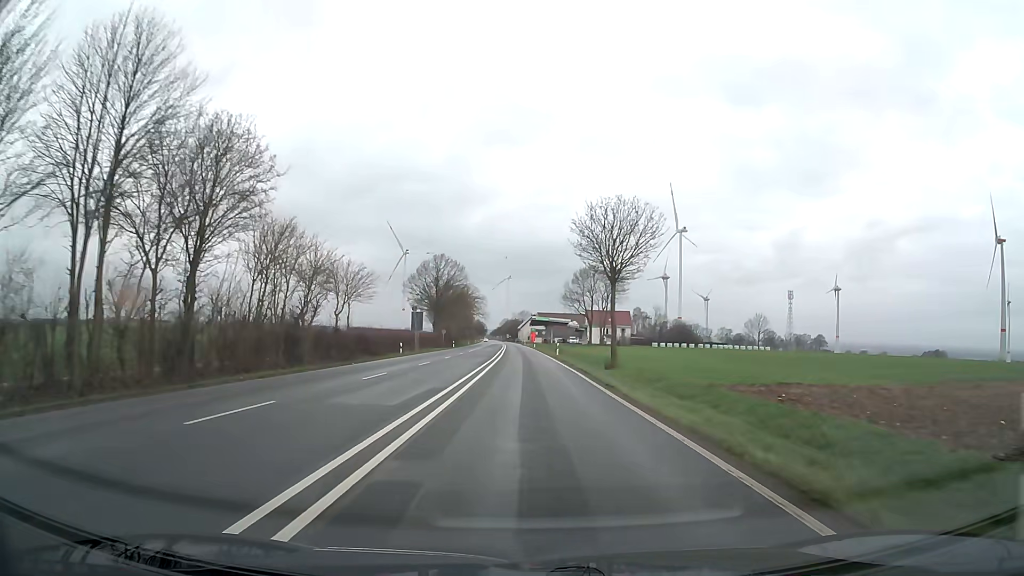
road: primary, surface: asphalt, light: Day
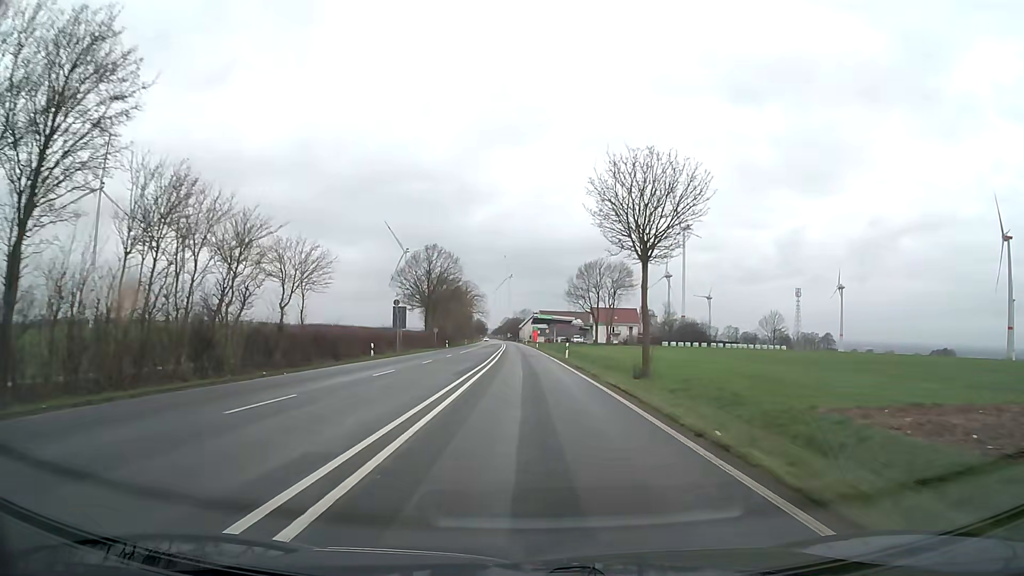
(0.0, +10.8) m; 0°
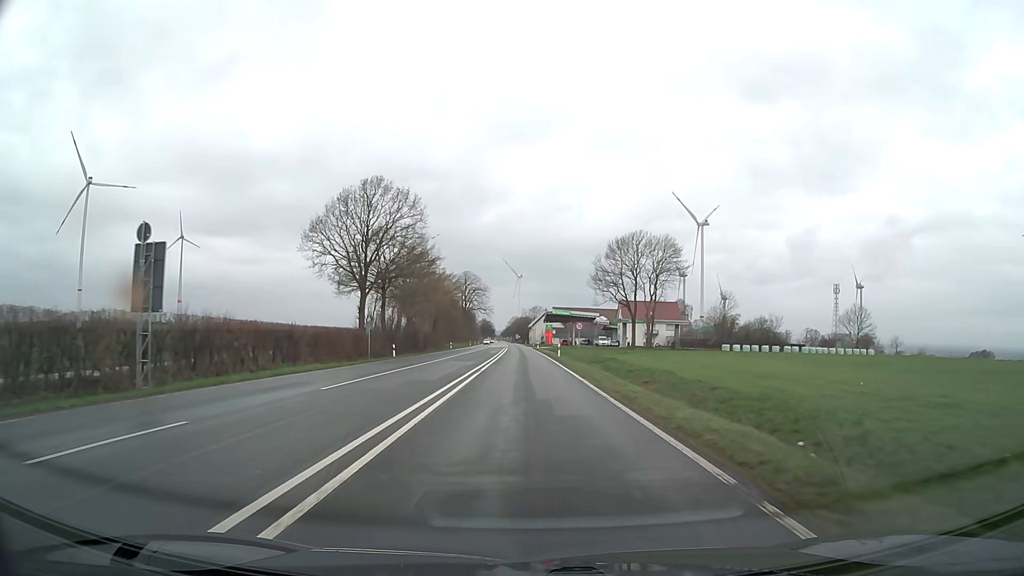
(-0.2, +43.1) m; -1°
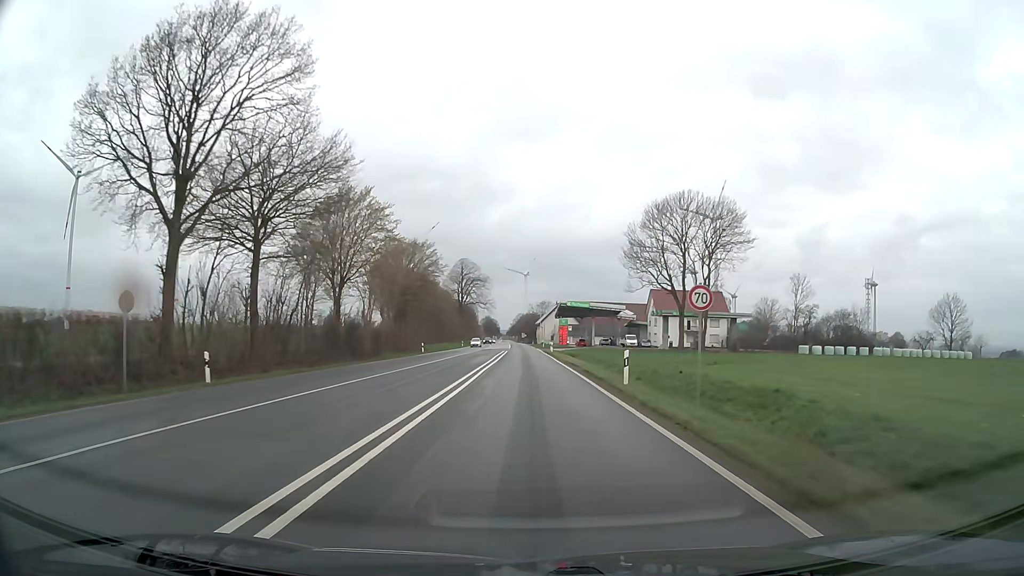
(-0.2, +32.3) m; -1°
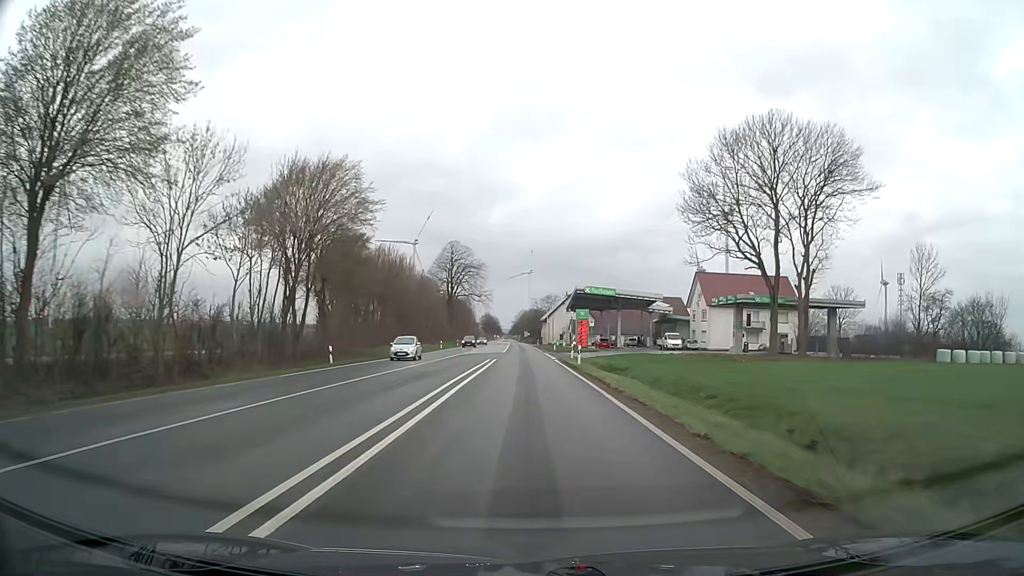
(-0.1, +32.2) m; 0°
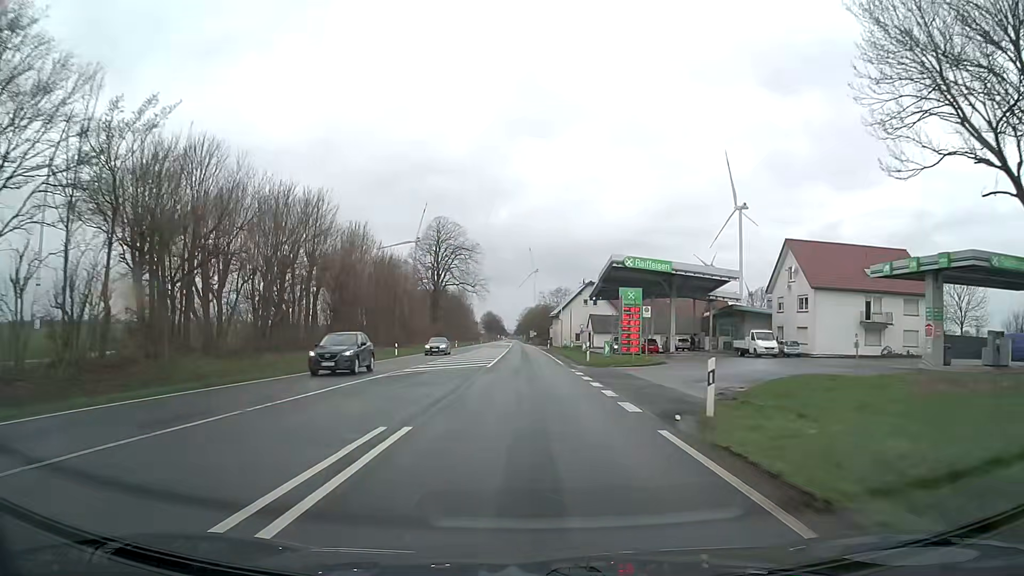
(0.0, +32.2) m; 0°
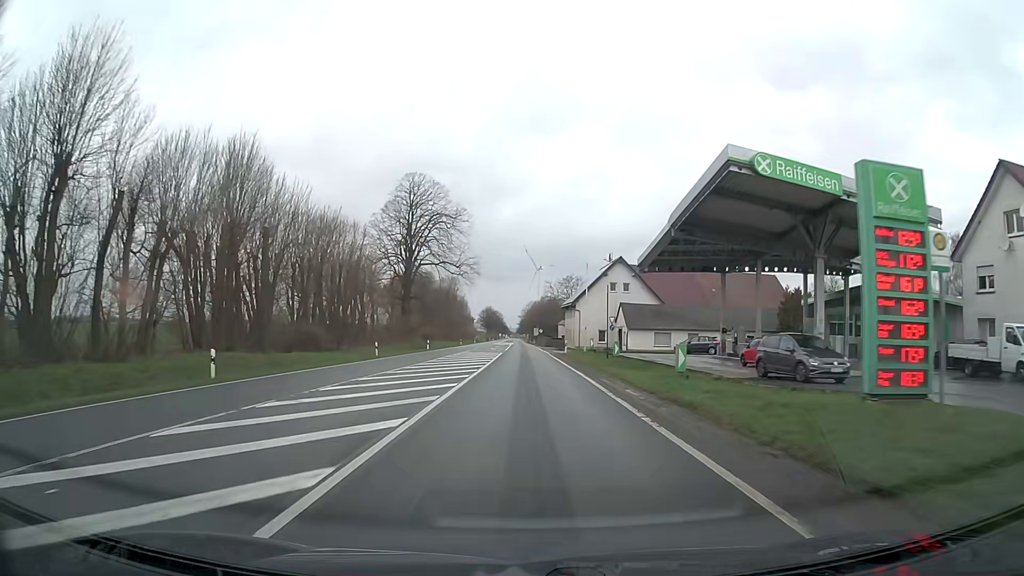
(0.0, +32.2) m; 0°
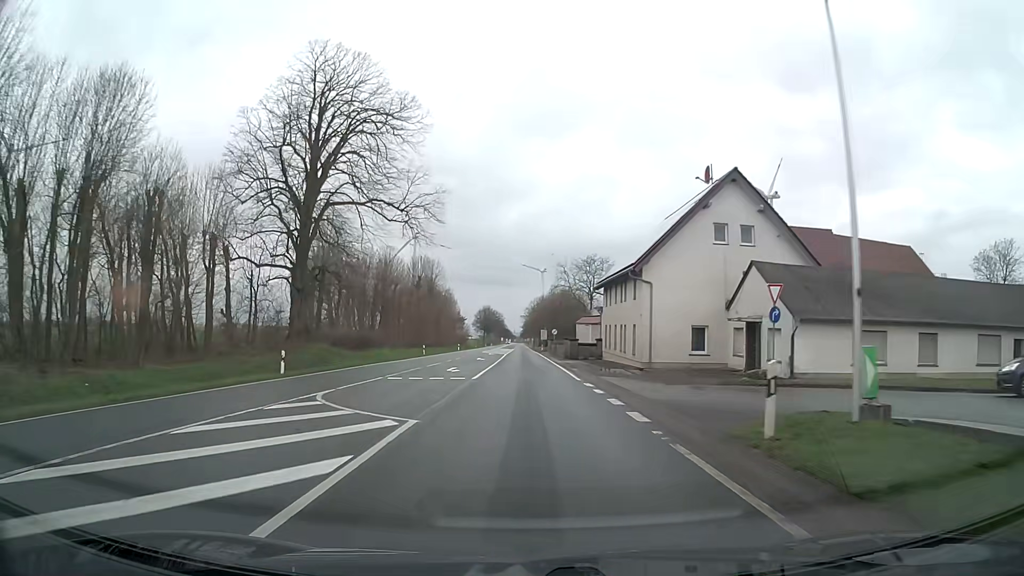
(-0.3, +44.0) m; -1°
(0, +10) (0, +20) (0, +30) (0, +40) (0, +50) (0, +60) (0, +70) (-1, +80) (-1, +90) (-1, +100) m
